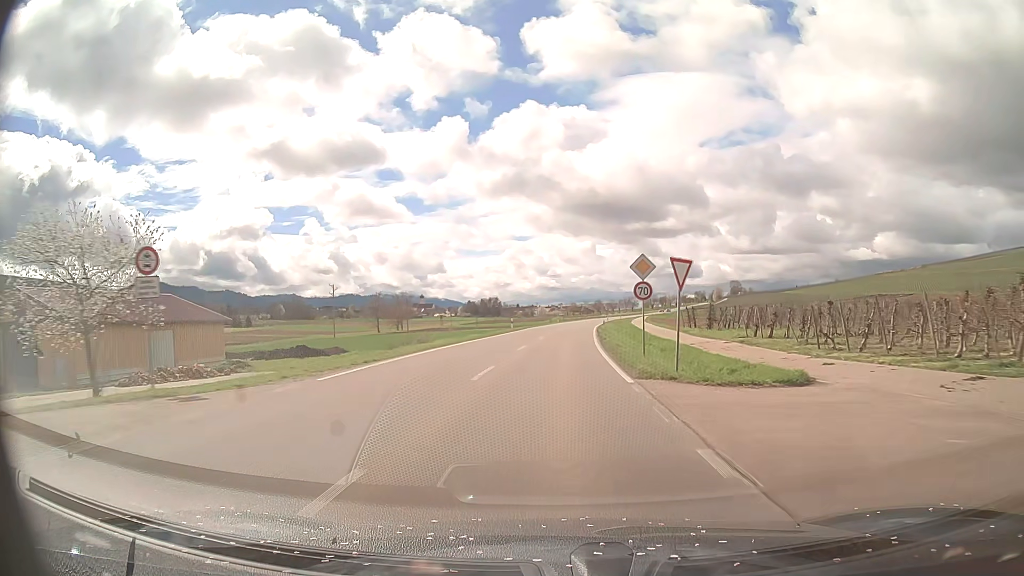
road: primary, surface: asphalt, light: Day
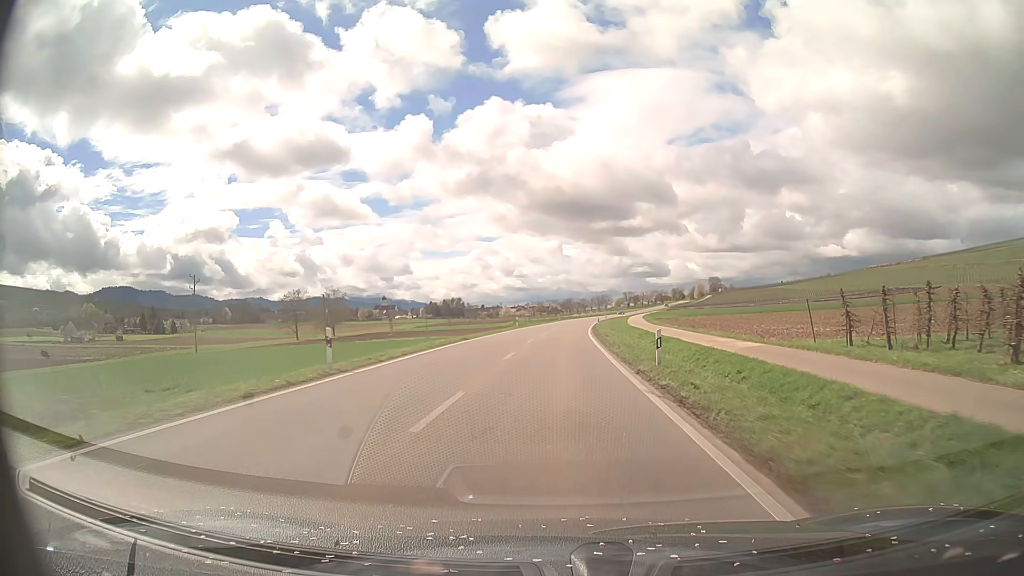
(+0.9, +42.2) m; +3°
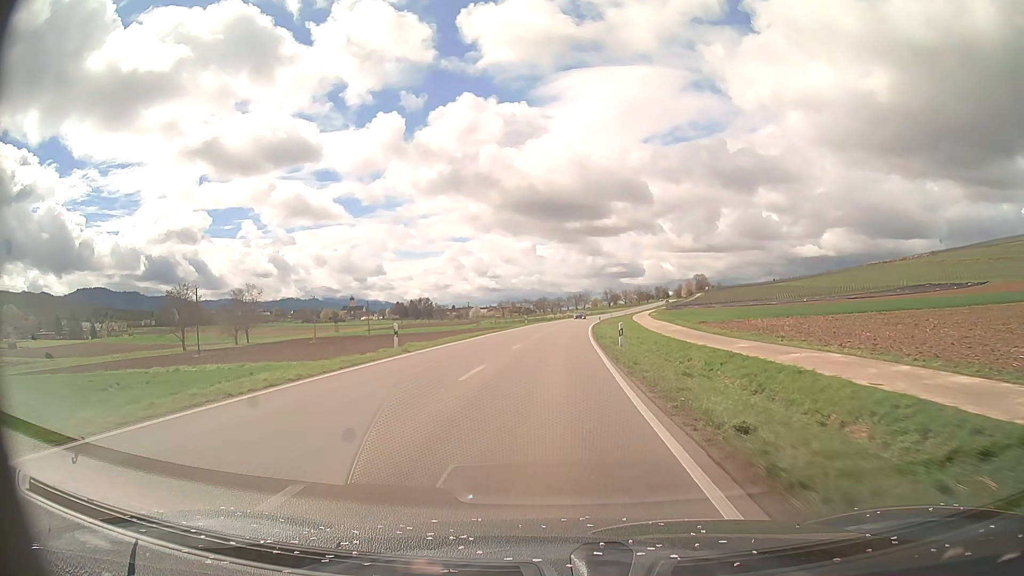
(+0.9, +42.2) m; +2°
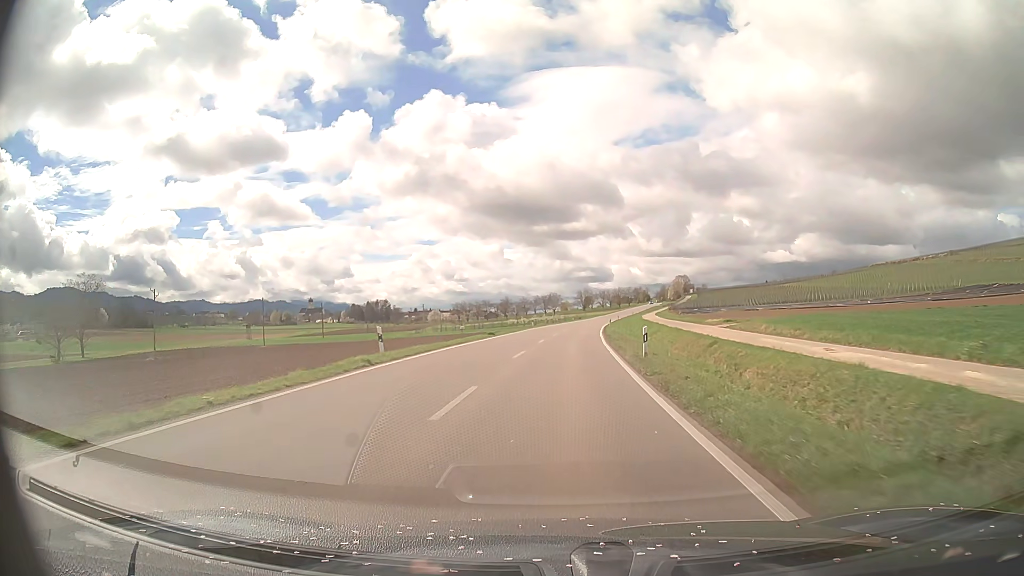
(+1.0, +52.8) m; +3°
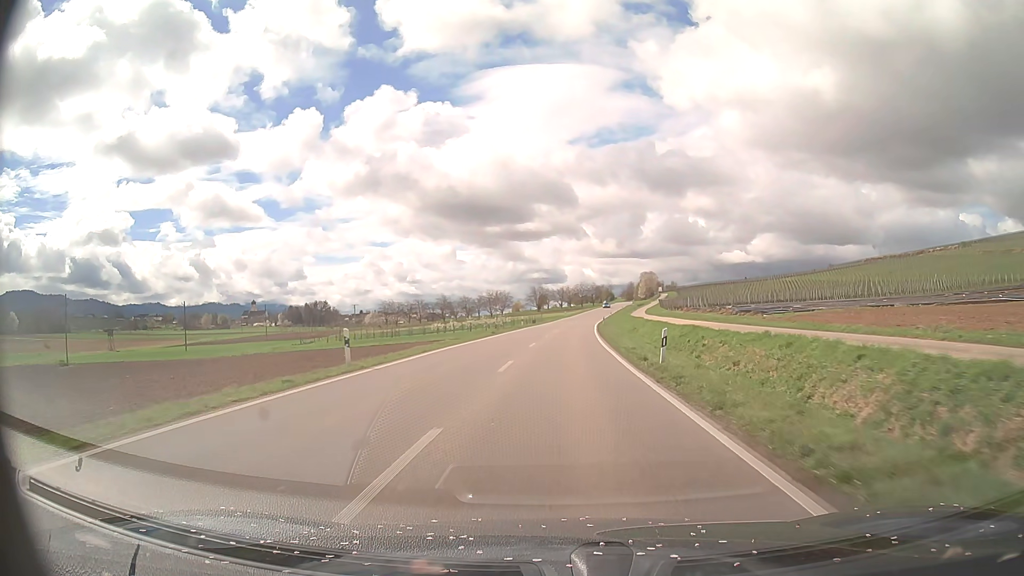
(+1.7, +52.7) m; +4°
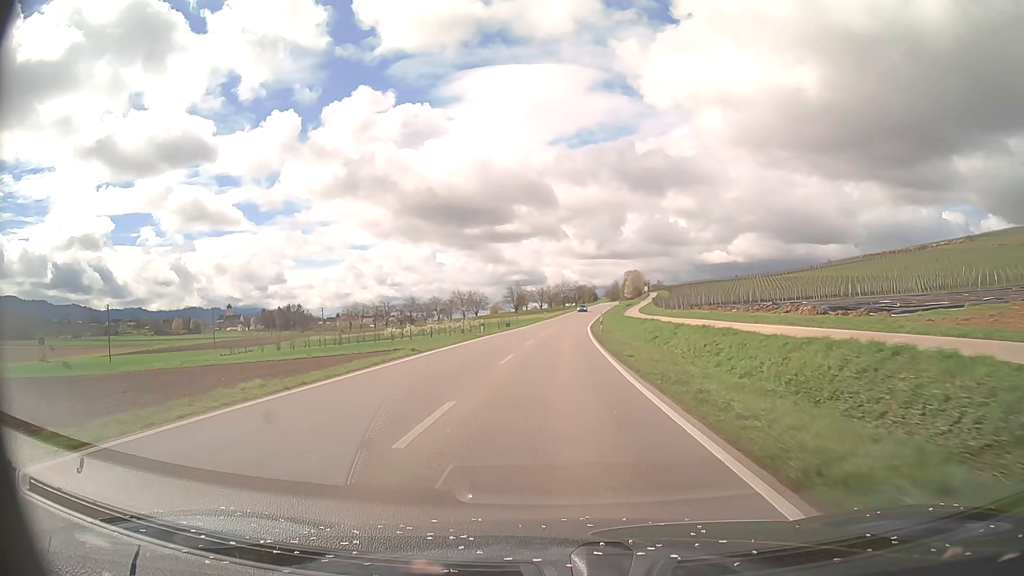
(+0.3, +21.1) m; +2°
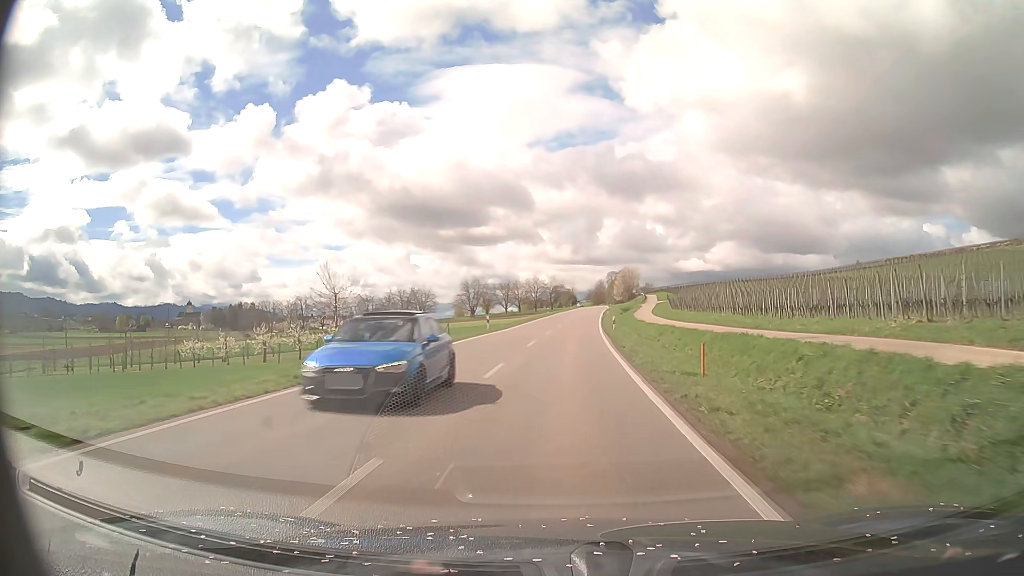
(+1.1, +52.7) m; +2°
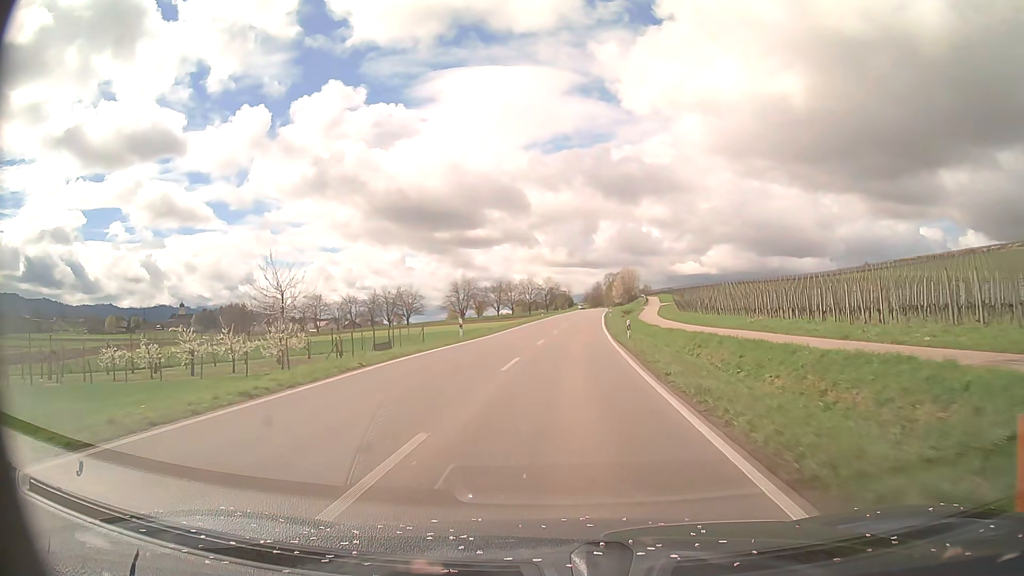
(0.0, +10.5) m; 0°
(0, +10) (0, +20) (+1, +30) (+1, +40) (+2, +50) (+3, +60) (+3, +70) (+4, +80) (+5, +90) (+6, +100) m
